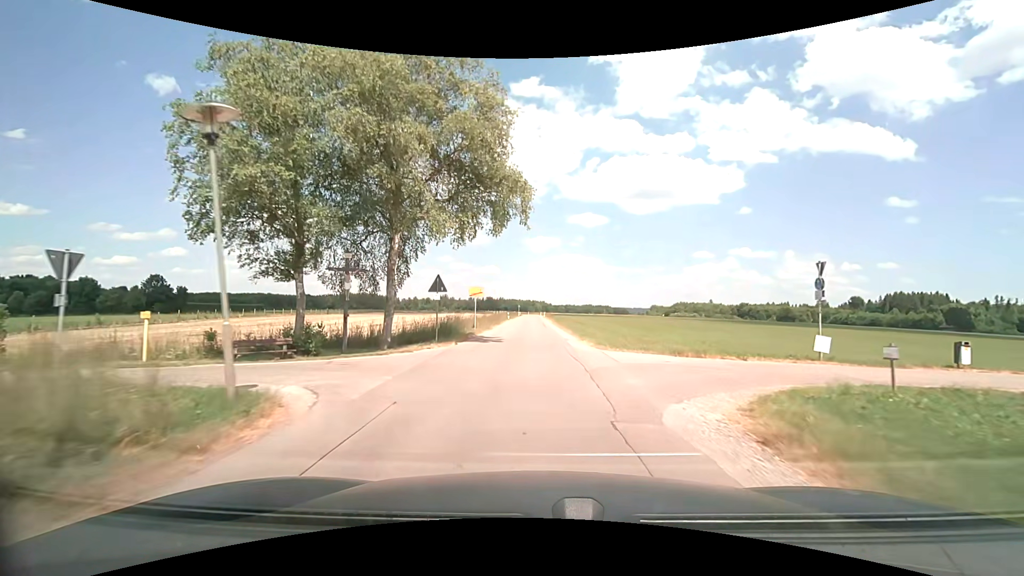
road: unclassified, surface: asphalt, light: Day
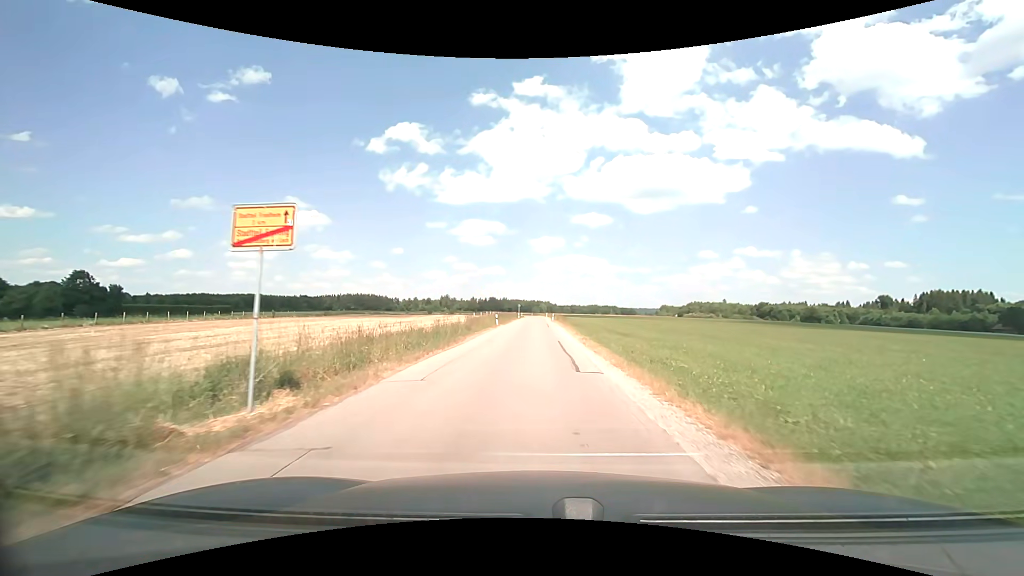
(-0.1, +28.7) m; -1°
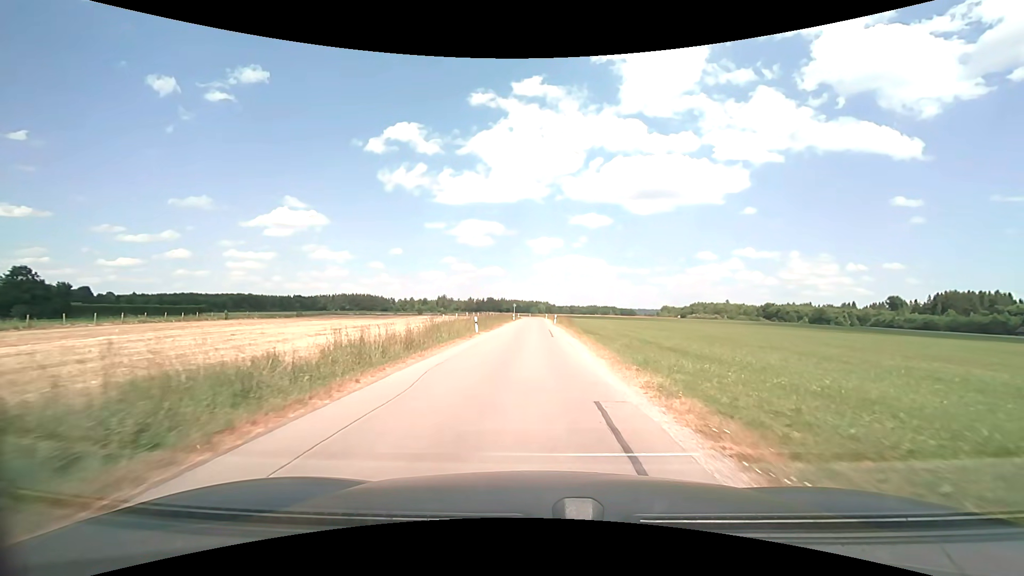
(+0.1, +14.7) m; 0°
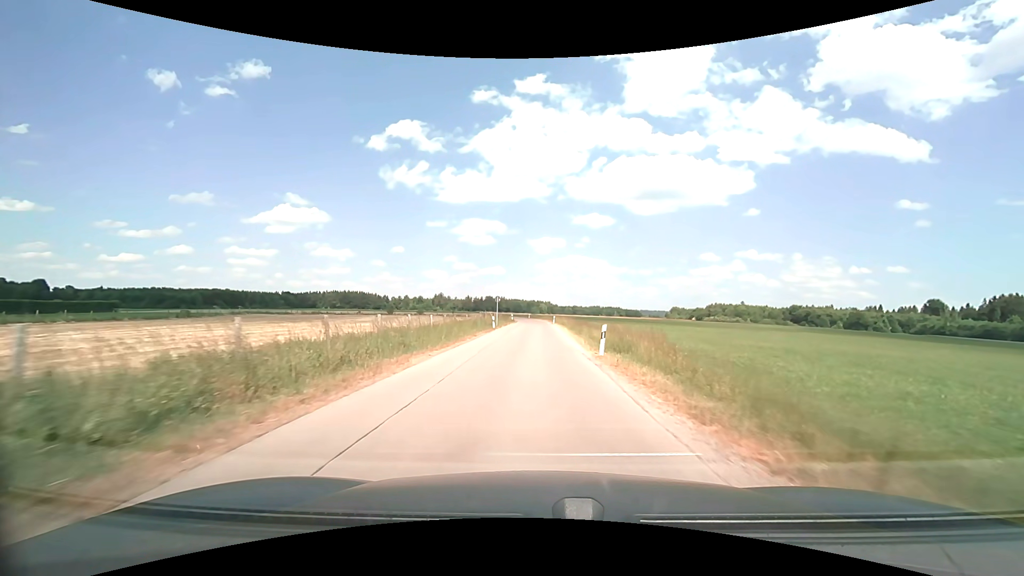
(-0.2, +40.3) m; 0°
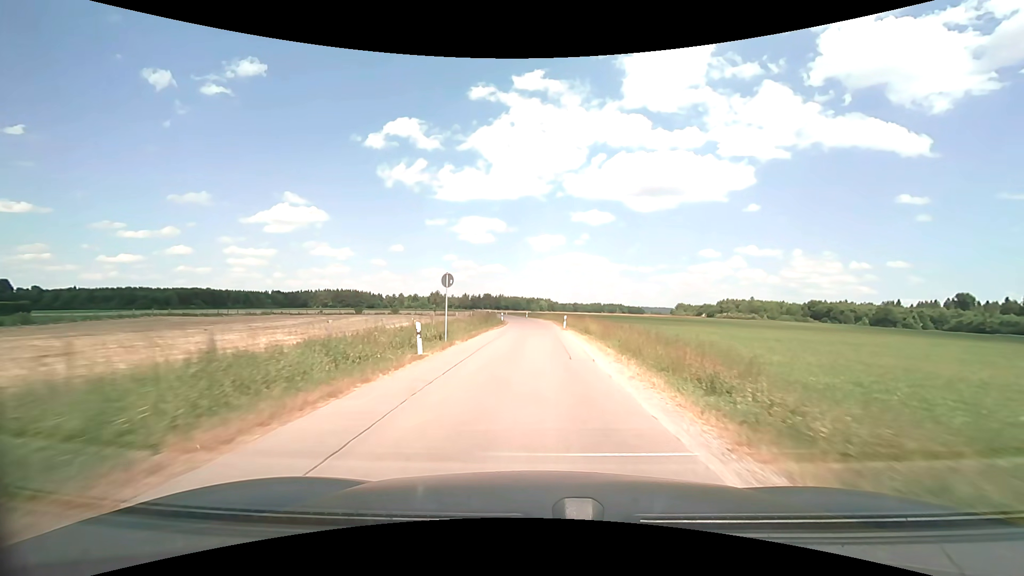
(0.0, +26.5) m; 0°
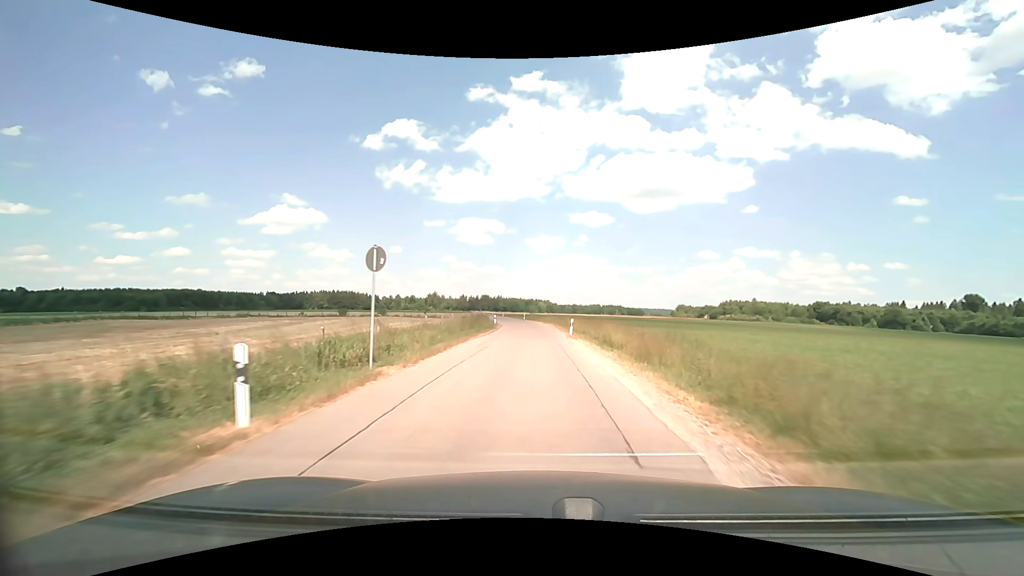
(0.0, +9.2) m; 0°
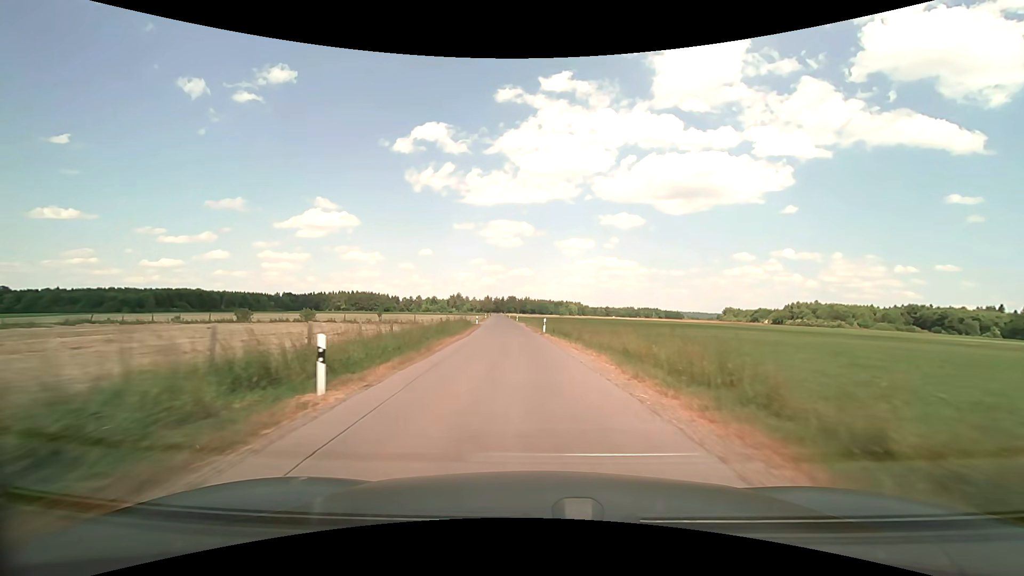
(-0.3, +48.2) m; -3°
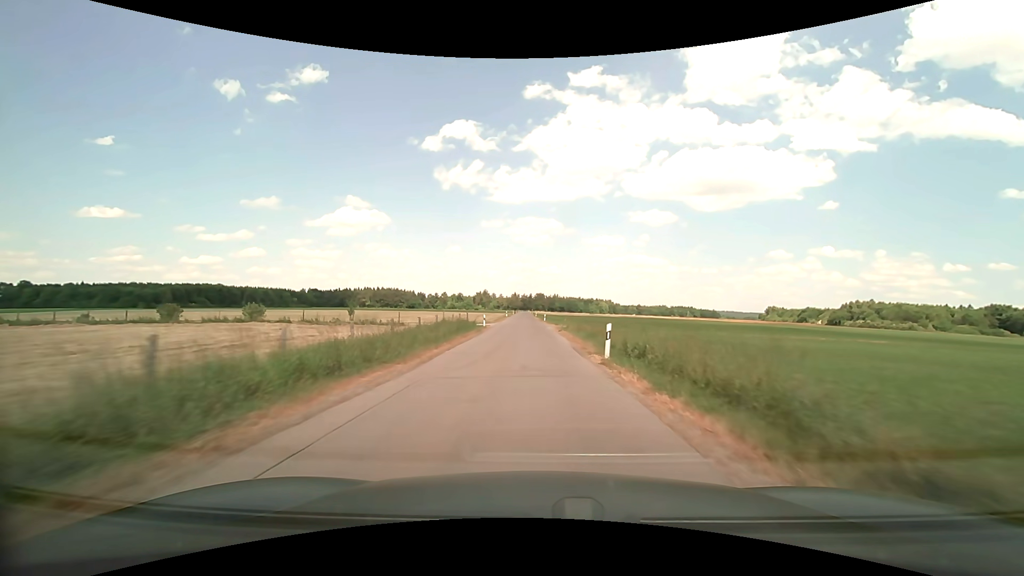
(-0.7, +20.1) m; -3°
(0, +10) (0, +20) (0, +30) (-1, +40) (-1, +50) (-1, +60) (-1, +70) (-1, +80) (-2, +90) (-2, +100) m
